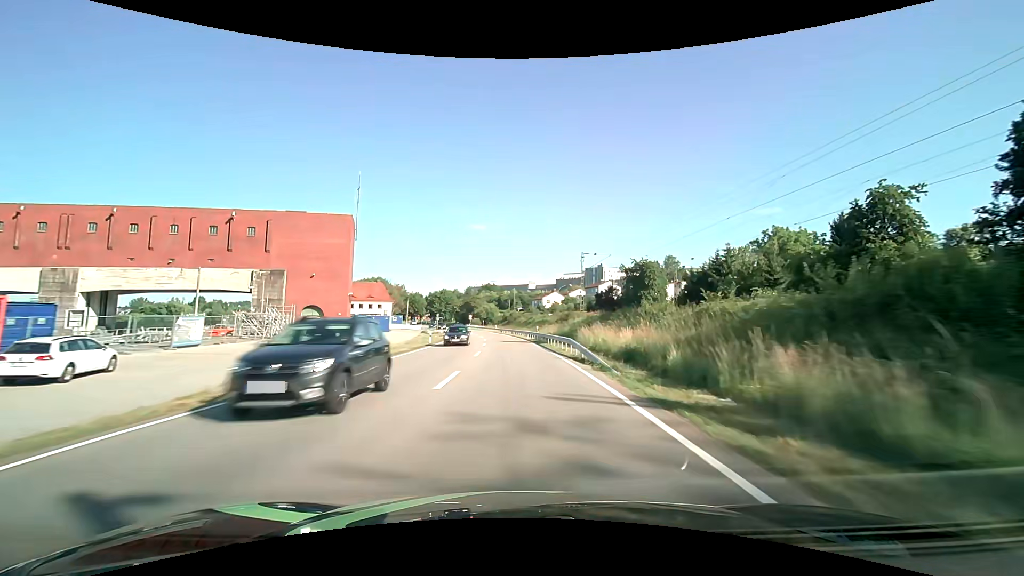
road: primary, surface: asphalt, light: Day
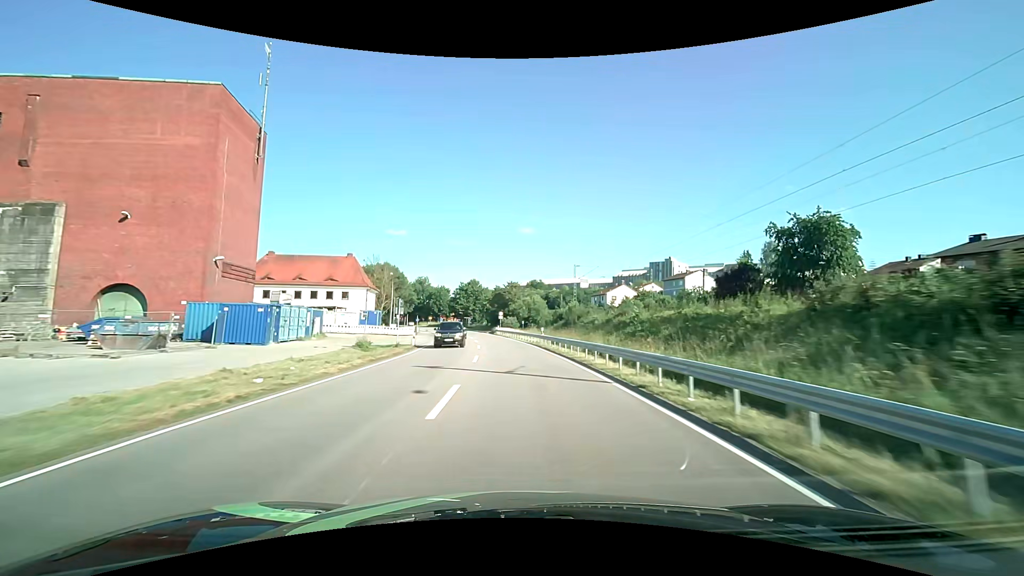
(-2.1, +51.5) m; -5°
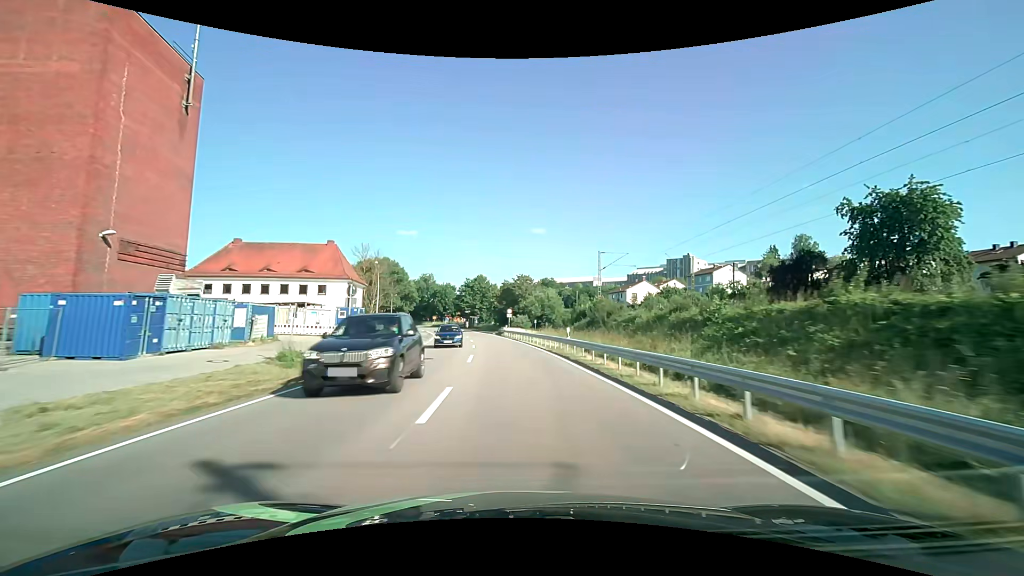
(-0.1, +12.4) m; -1°
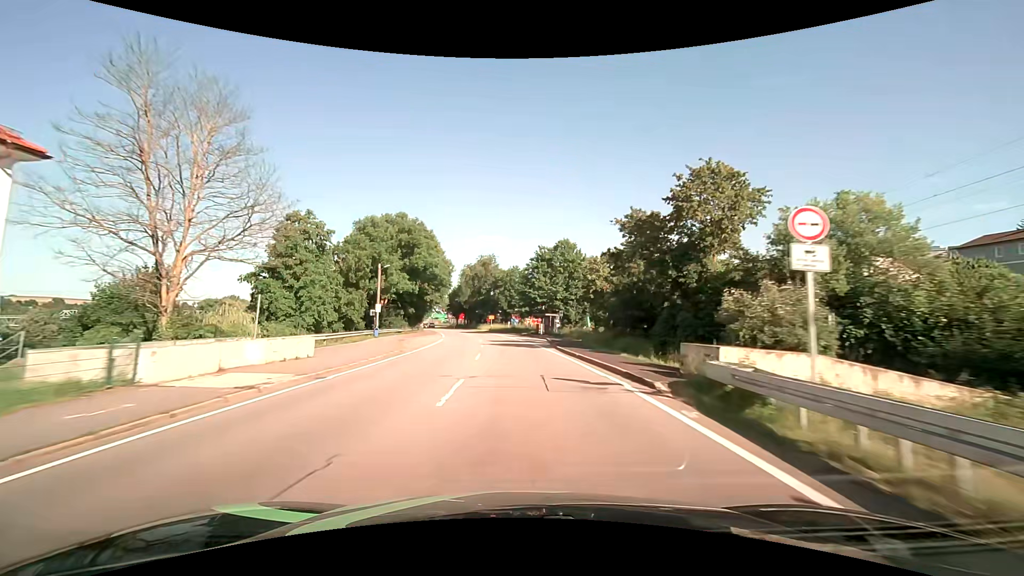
(-4.2, +58.4) m; -10°
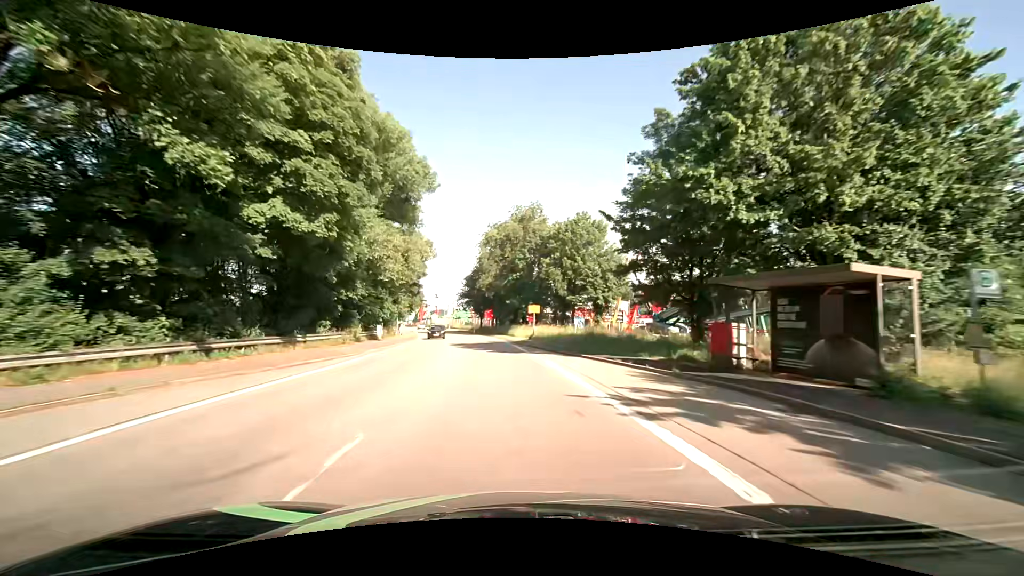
(-2.3, +54.2) m; -5°
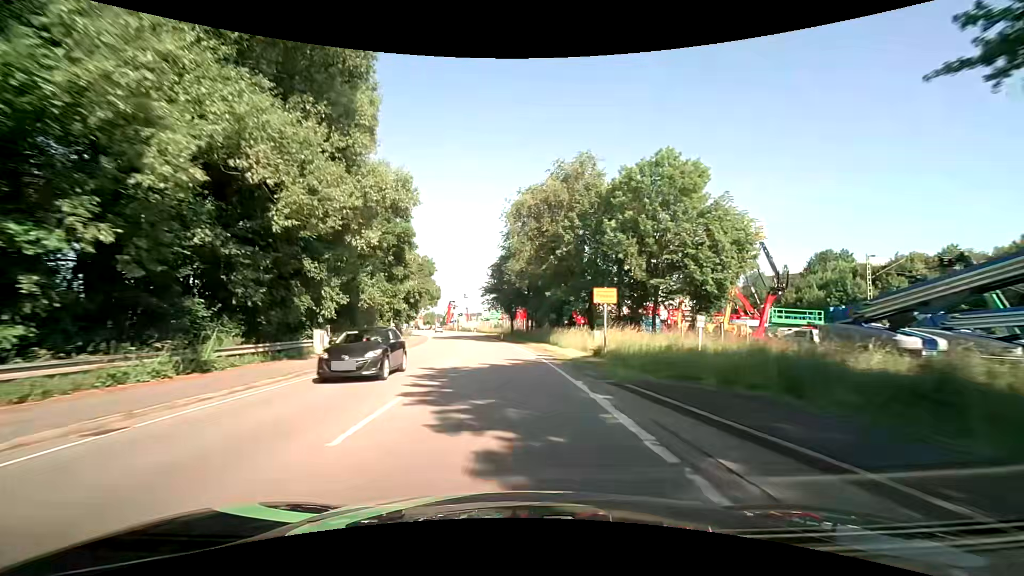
(-0.6, +20.4) m; -4°
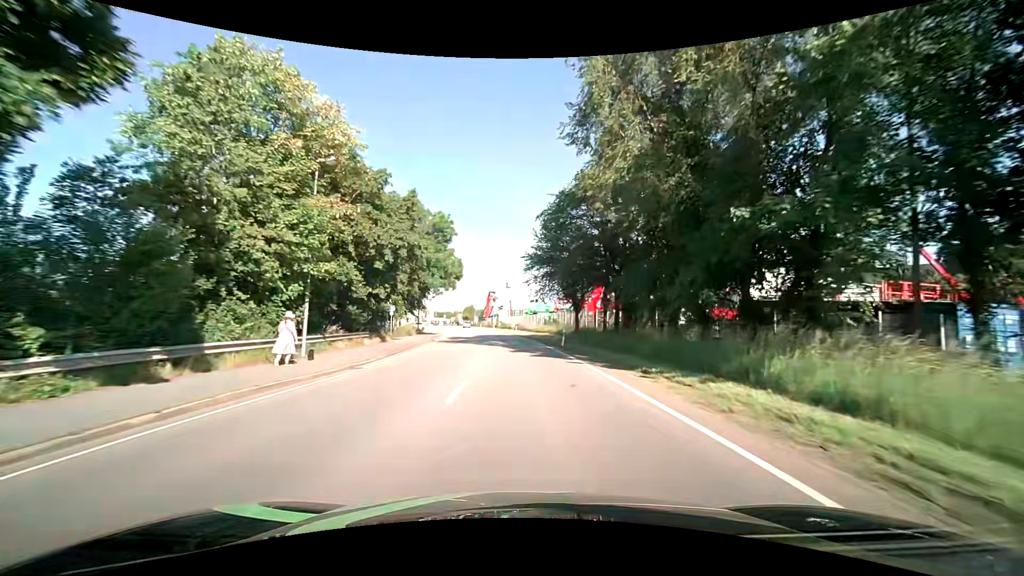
(-1.7, +28.2) m; -6°
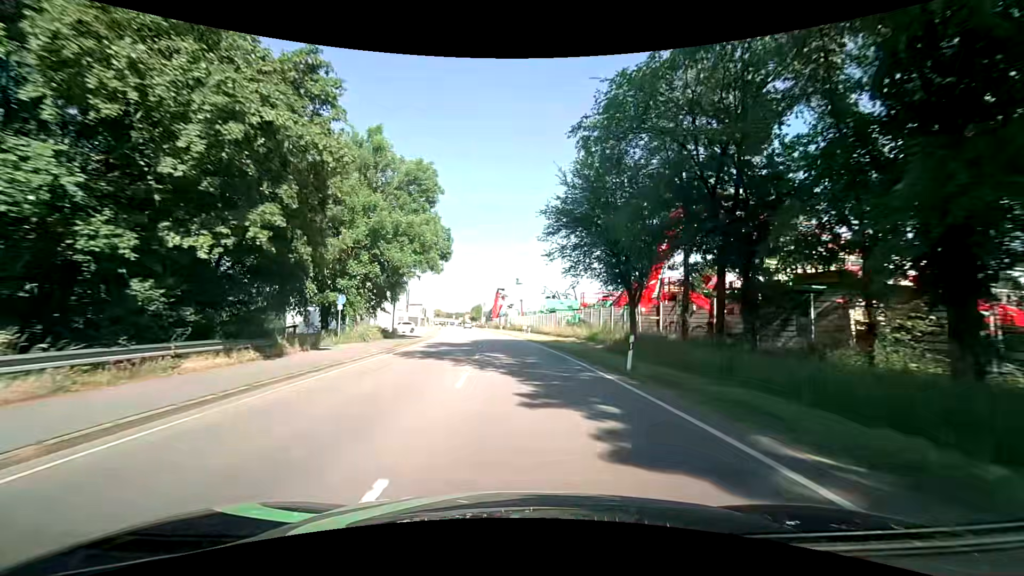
(-0.2, +16.0) m; -2°
(0, +10) (0, +20) (-1, +30) (-1, +40) (-2, +50) (-3, +60) (-4, +70) (-6, +80) (-7, +90) (-8, +100) m
